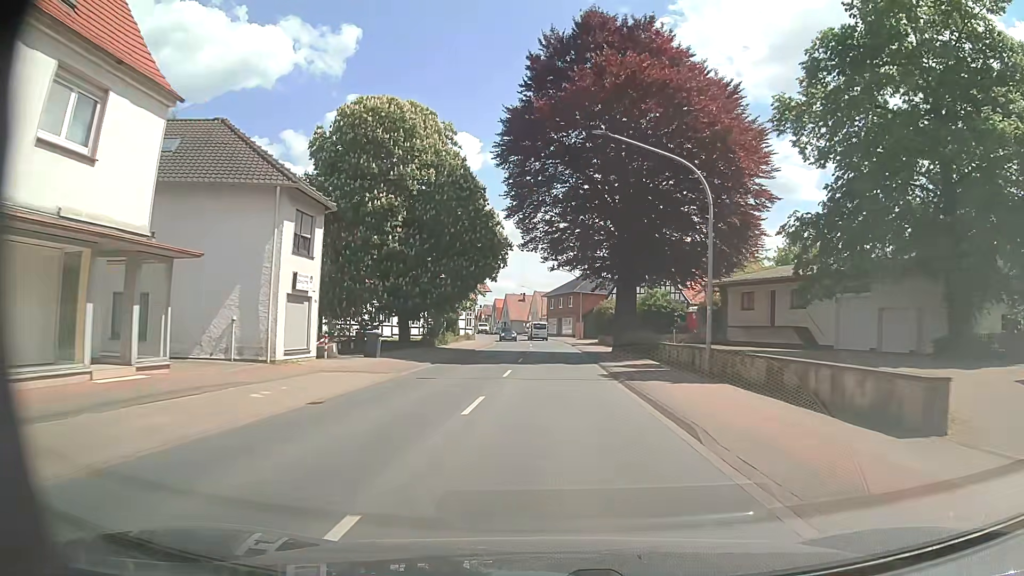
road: primary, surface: asphalt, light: Day
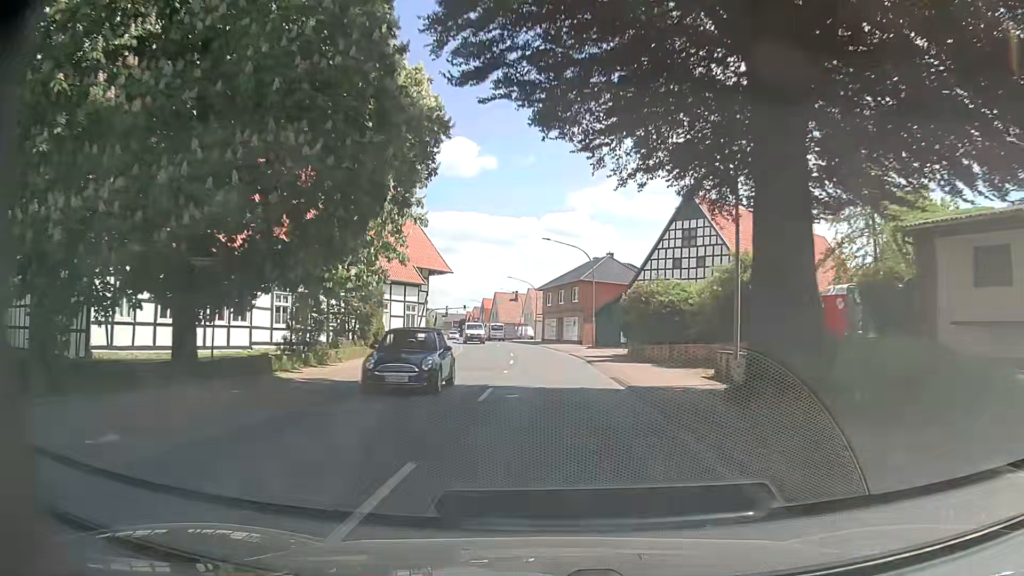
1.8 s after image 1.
(+0.1, +25.5) m; 0°
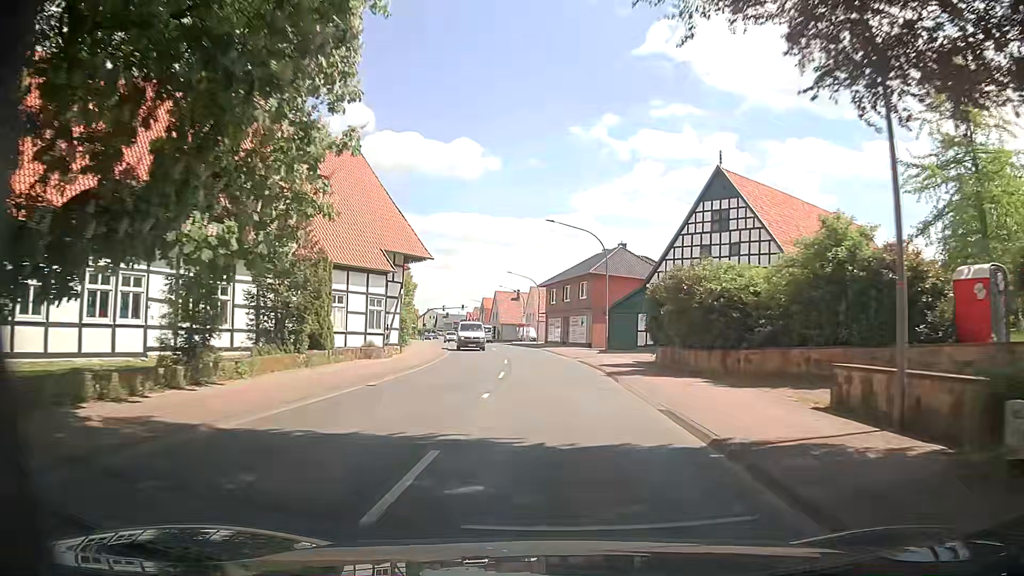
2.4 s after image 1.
(+0.1, +8.5) m; +1°
(0, +10) (0, +20) (-1, +30) (-2, +40) (-3, +50) (-5, +60) (-6, +70) (-8, +79) (-10, +89) (-12, +99) m
